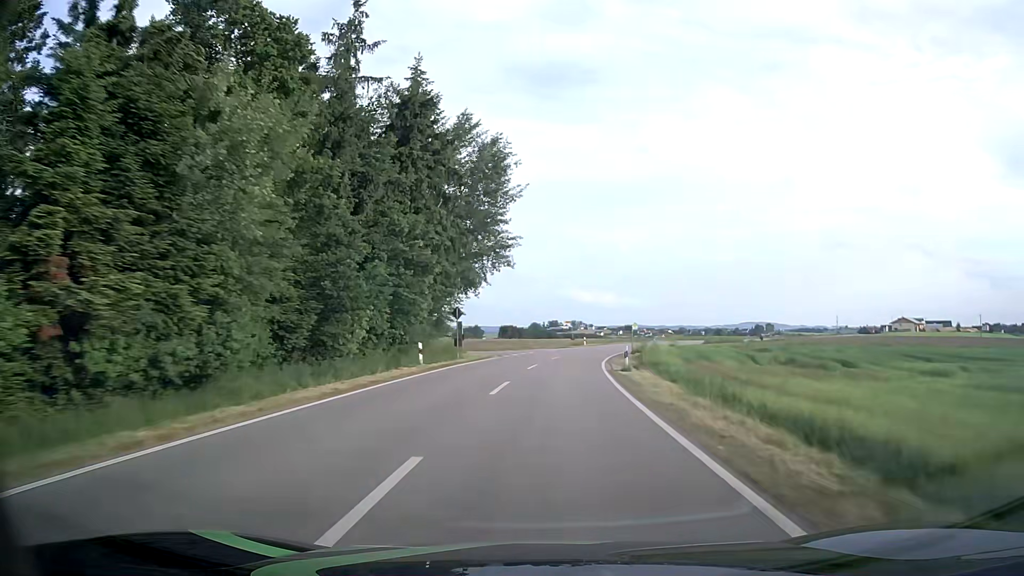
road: tertiary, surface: asphalt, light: Day
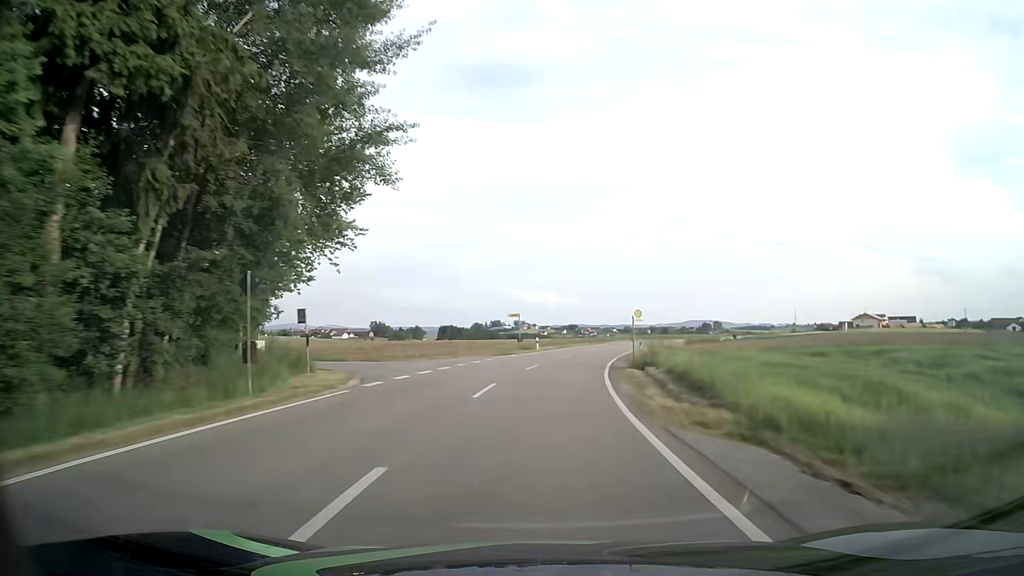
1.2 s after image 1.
(+0.9, +24.1) m; +5°
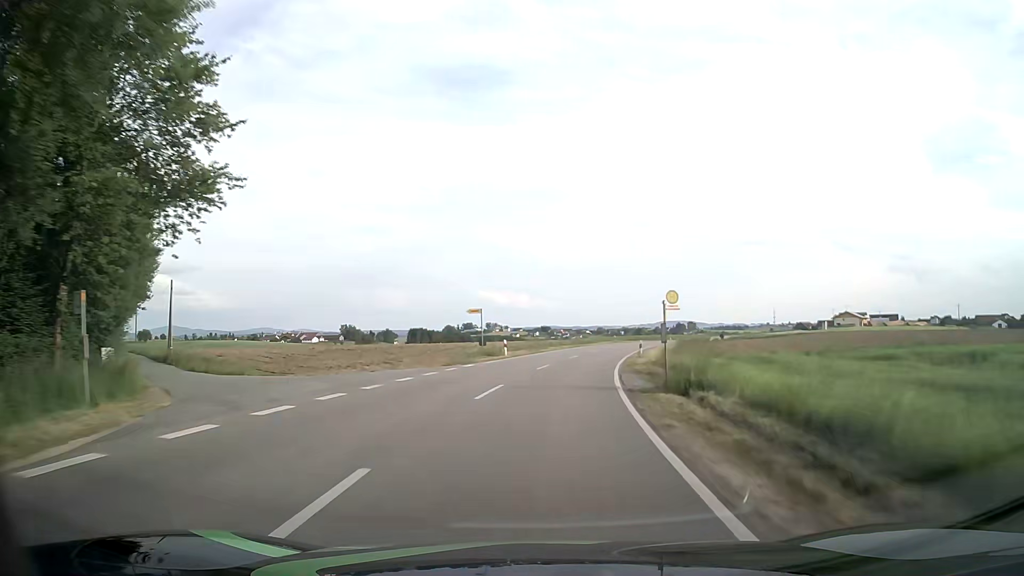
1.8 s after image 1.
(+0.2, +12.0) m; +2°
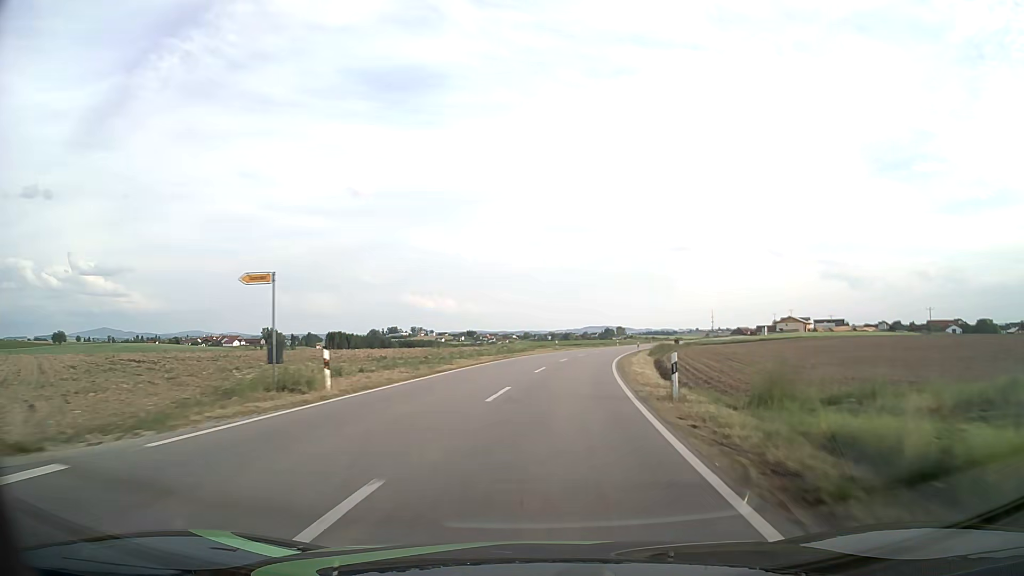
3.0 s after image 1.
(+1.2, +24.0) m; +6°
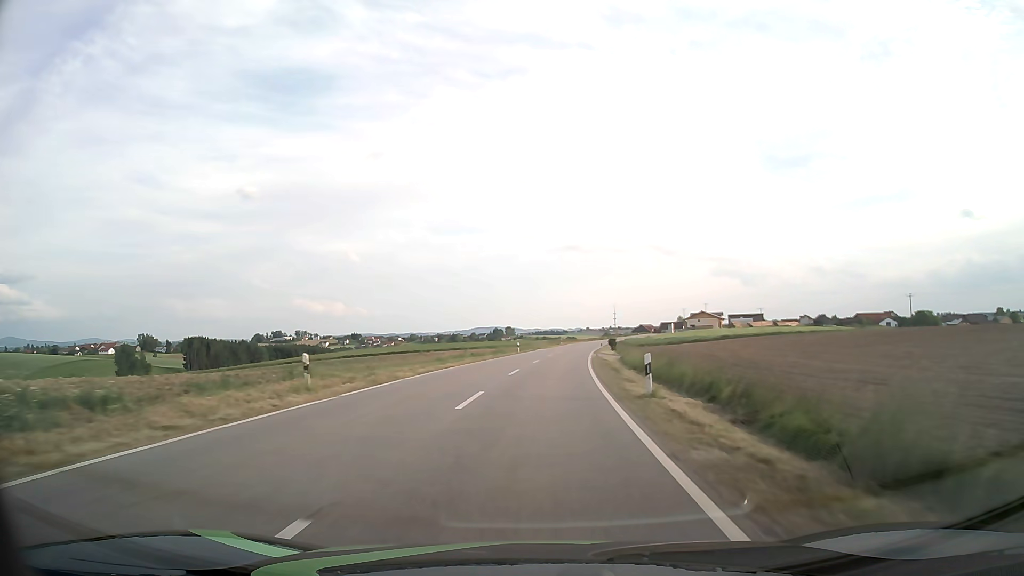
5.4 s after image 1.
(+4.8, +48.6) m; +10°
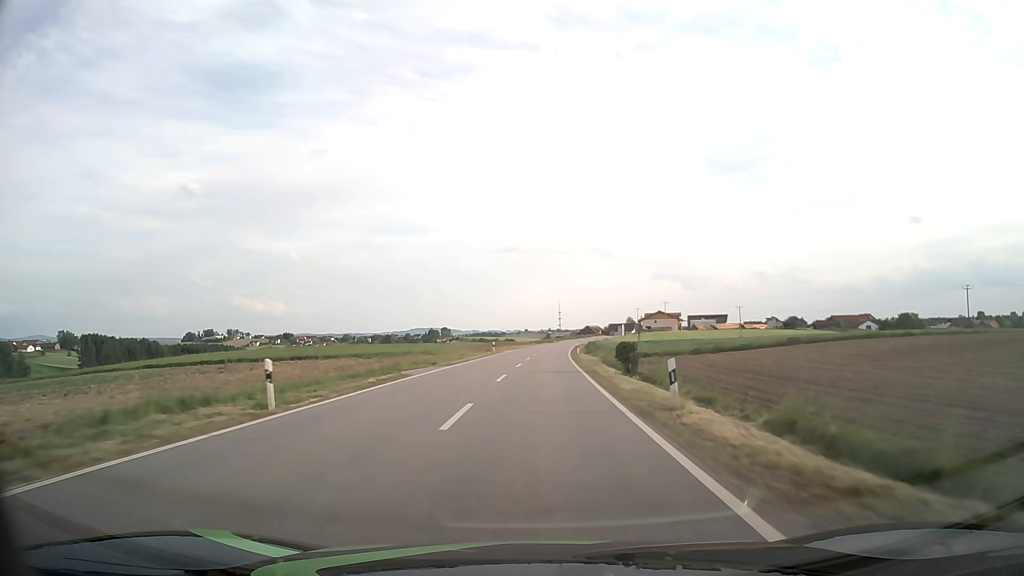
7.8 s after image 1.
(+2.3, +50.3) m; +5°
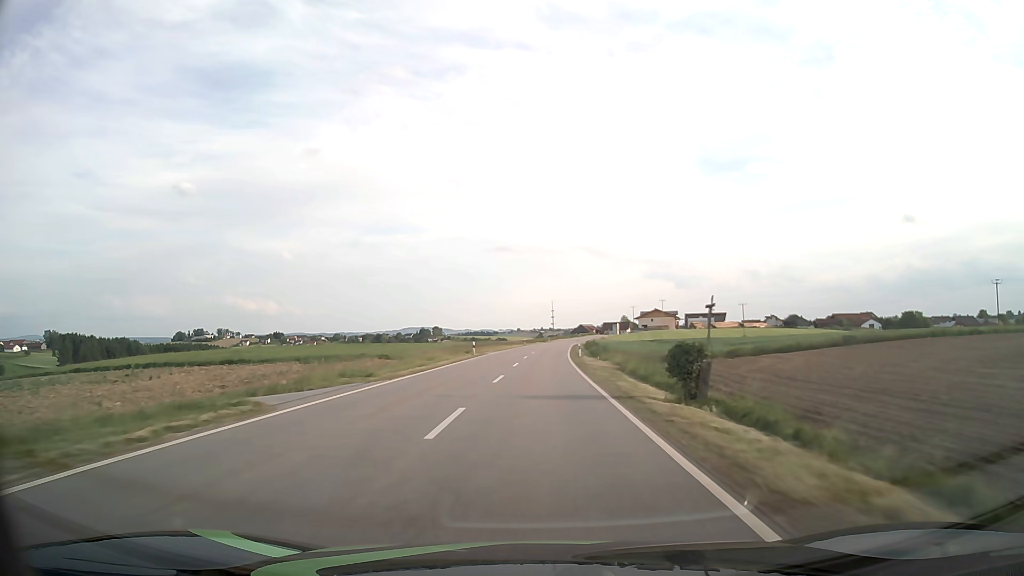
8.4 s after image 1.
(+0.1, +12.9) m; +1°
(0, +10) (0, +20) (0, +30) (0, +40) (+1, +50) (+1, +60) (+2, +70) (+2, +80) (+3, +90) (+4, +100) m
